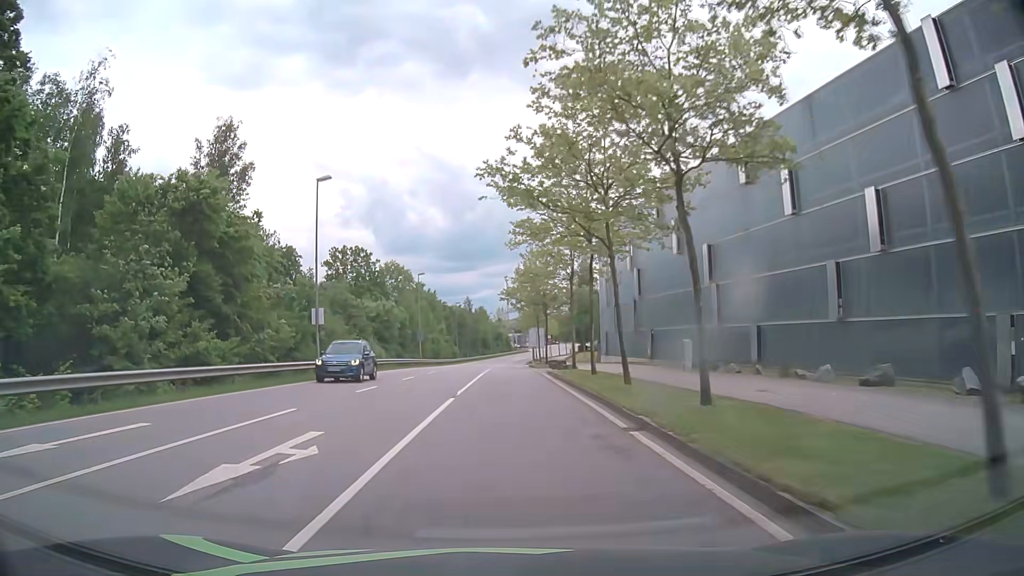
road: secondary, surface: asphalt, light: Day
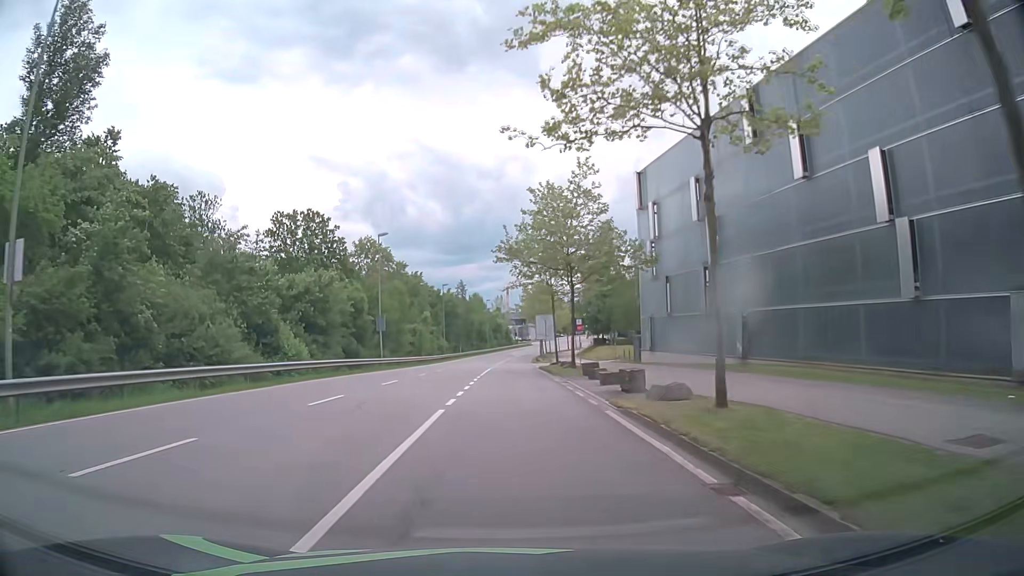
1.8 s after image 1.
(-0.1, +23.1) m; 0°
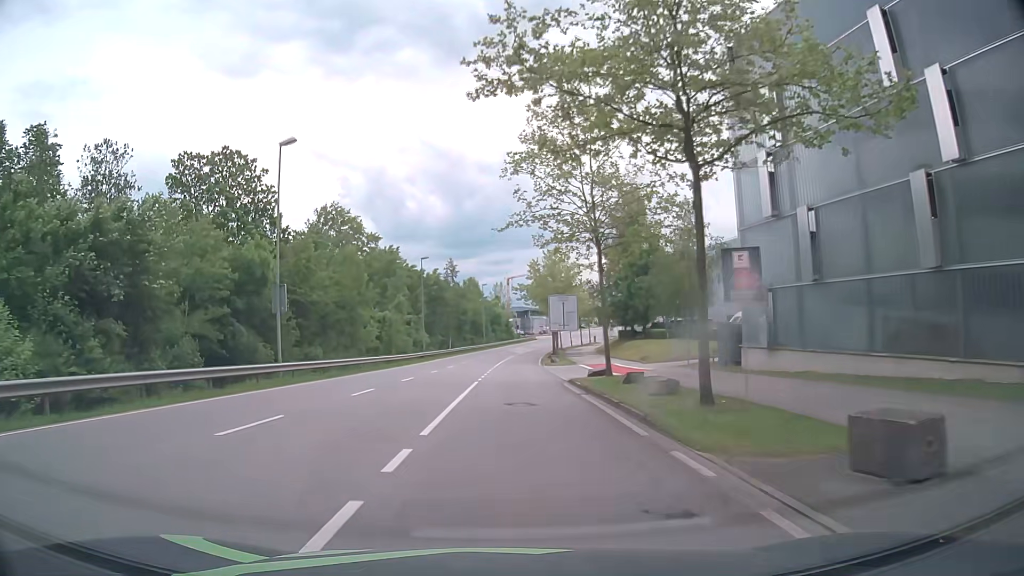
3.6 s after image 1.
(-0.1, +23.2) m; -1°
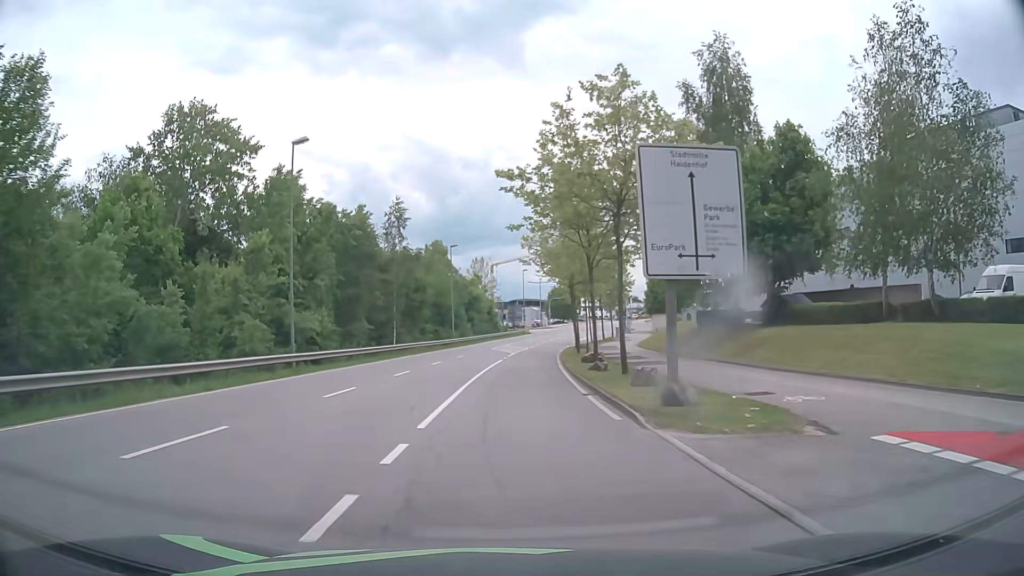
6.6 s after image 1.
(+0.7, +38.7) m; +2°
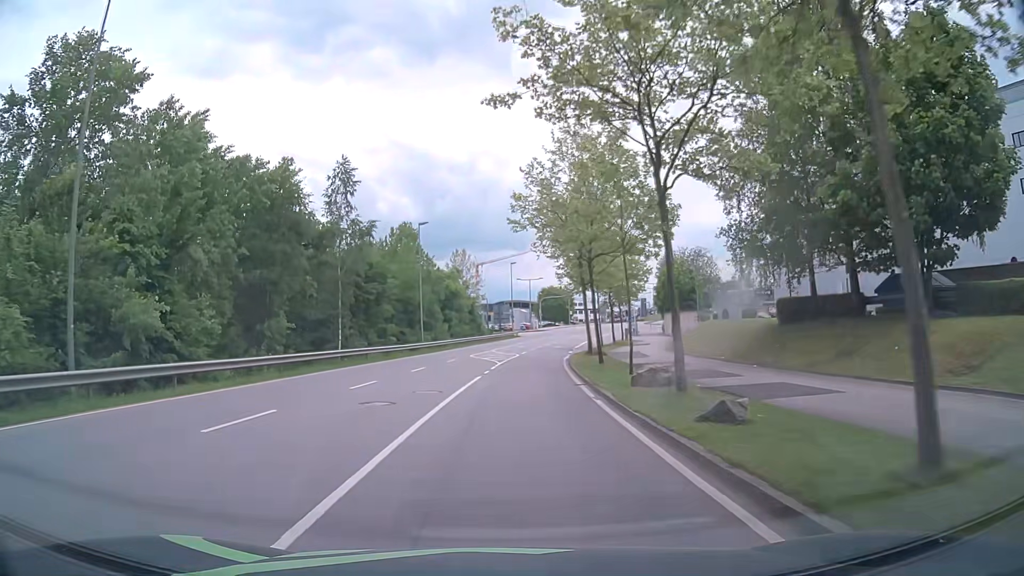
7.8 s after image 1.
(+0.2, +15.4) m; +2°
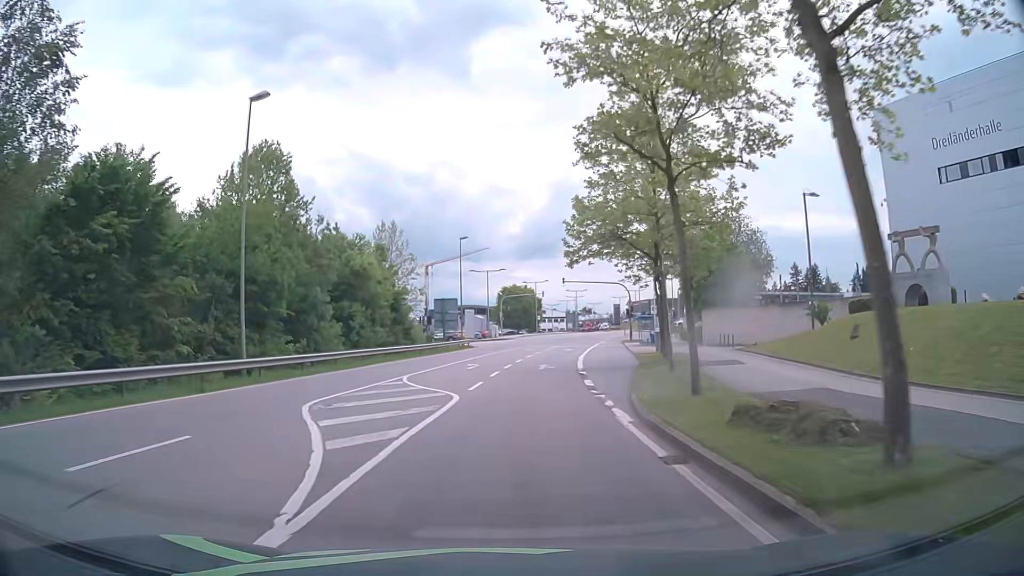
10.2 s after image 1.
(+0.7, +30.4) m; +4°
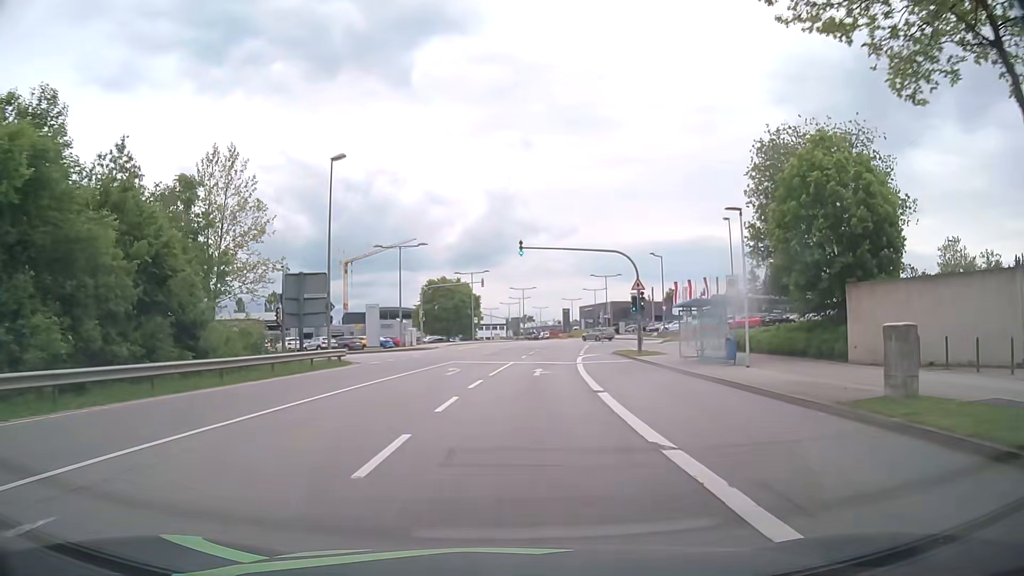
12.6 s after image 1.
(+1.1, +29.7) m; +5°
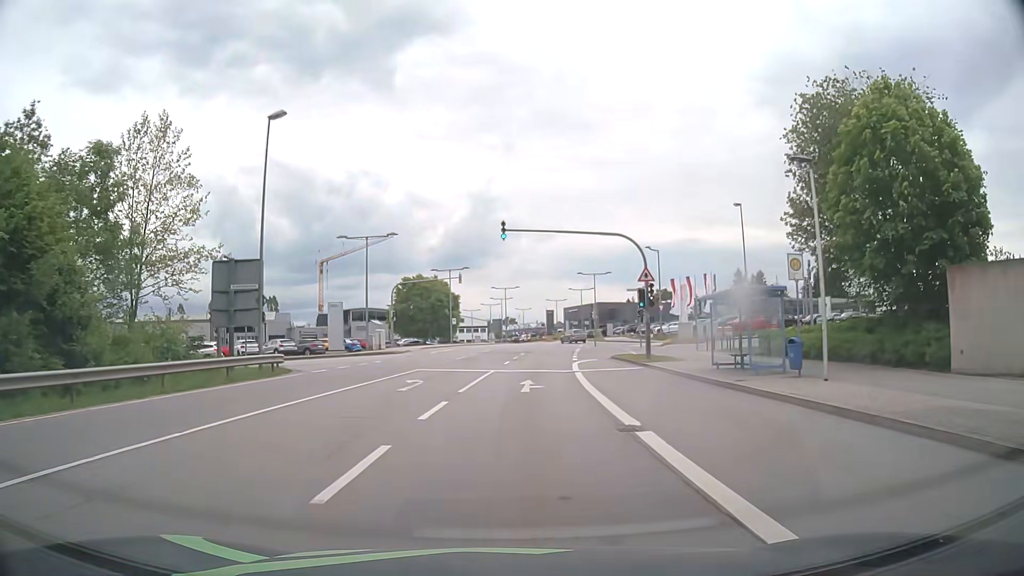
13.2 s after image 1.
(+0.1, +7.0) m; +2°
(0, +10) (0, +20) (+1, +30) (+3, +40) (+10, +47) (+19, +51) (+28, +55) (+37, +58) (+47, +62) (+56, +66) m
